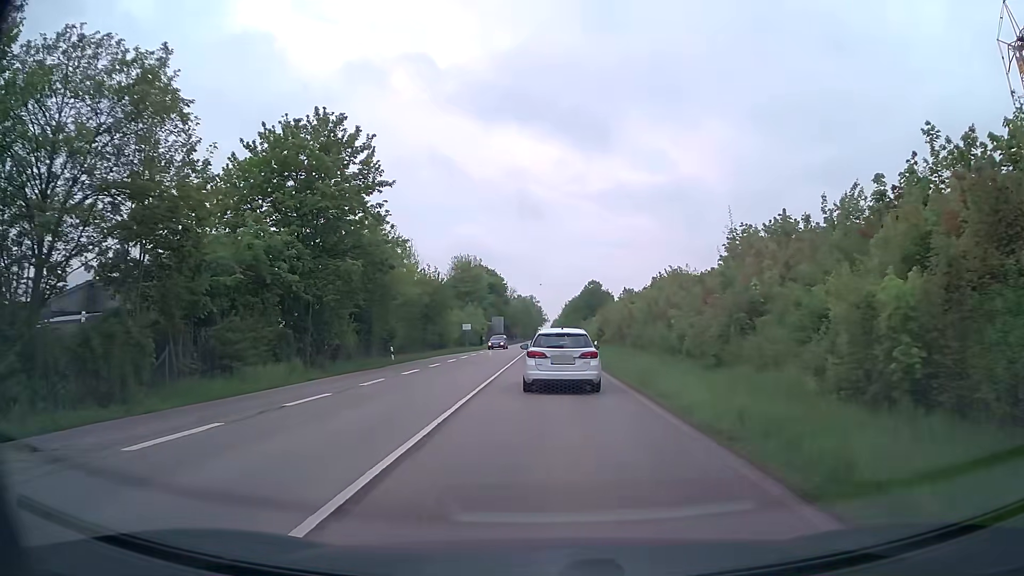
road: secondary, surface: asphalt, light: Day
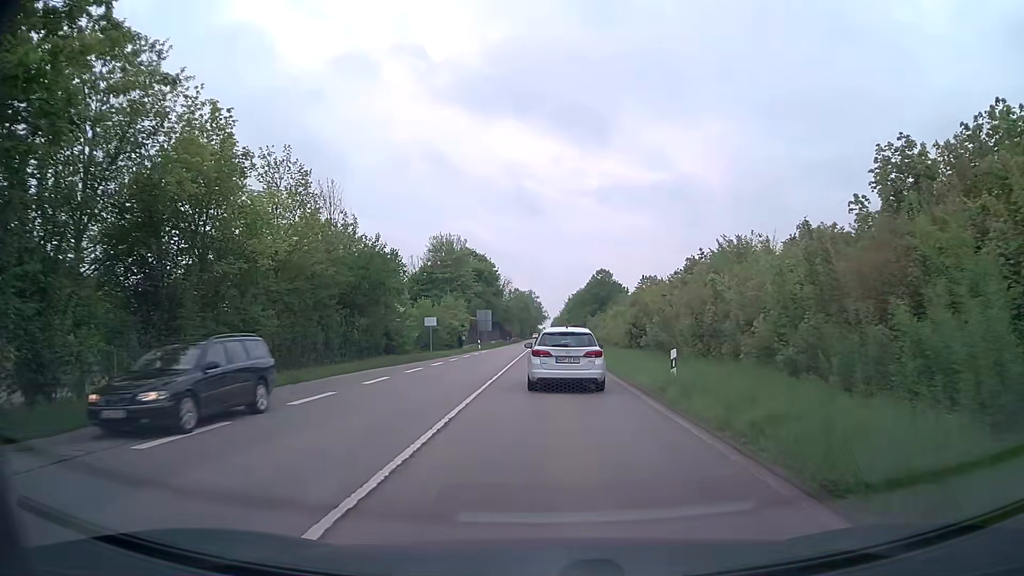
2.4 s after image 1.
(0.0, +23.9) m; 0°
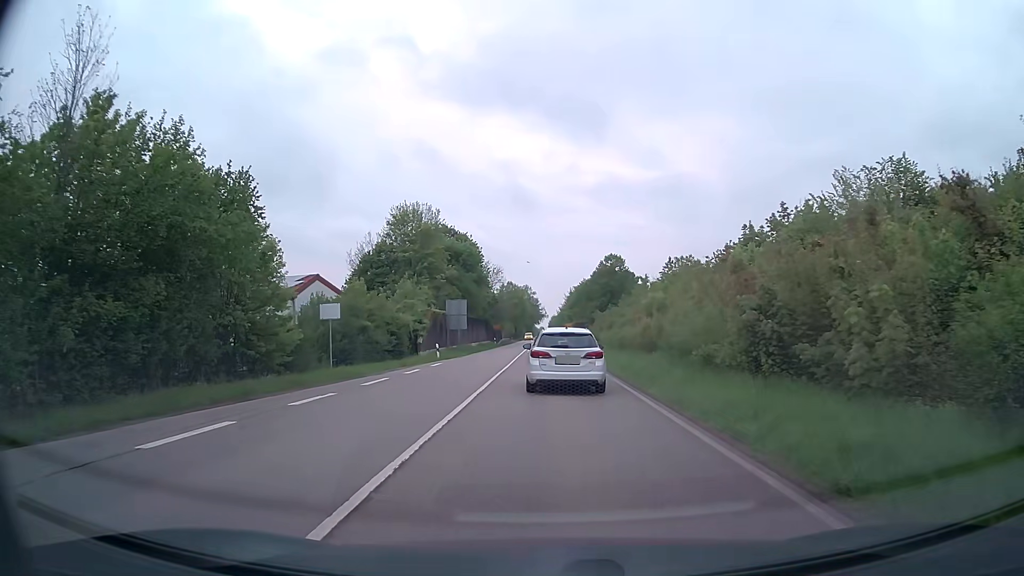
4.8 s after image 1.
(0.0, +23.9) m; 0°
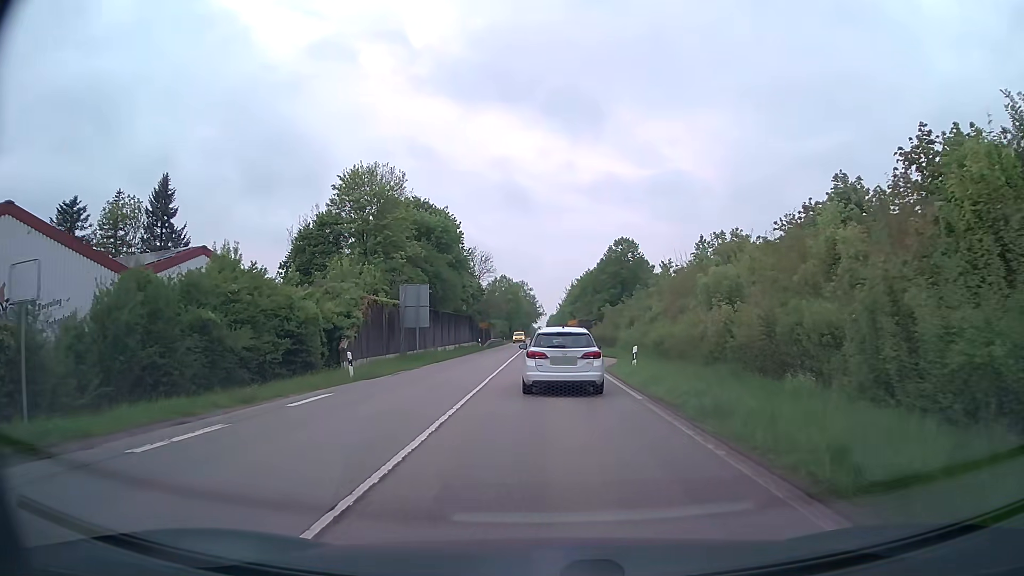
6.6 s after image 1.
(0.0, +18.0) m; 0°
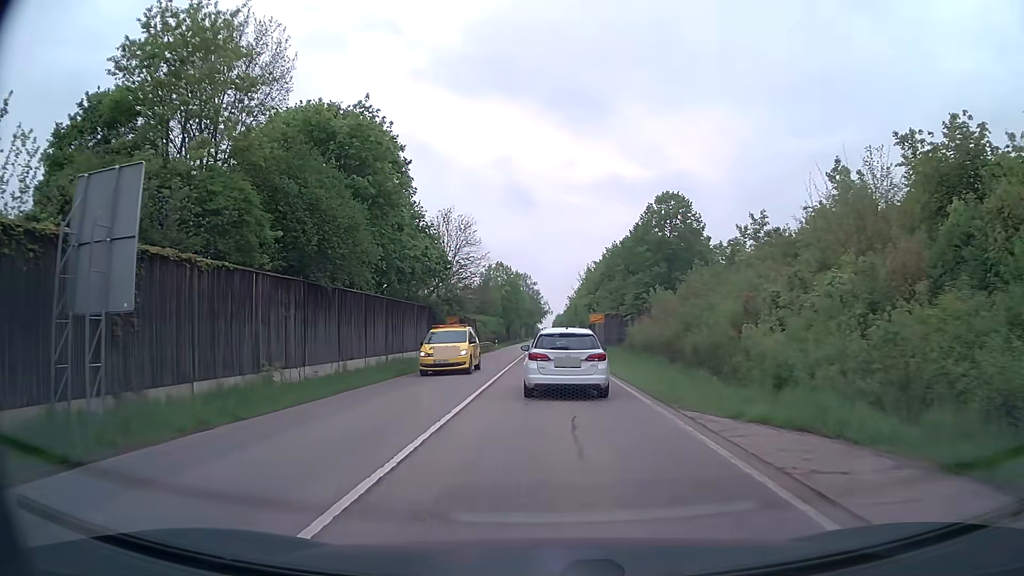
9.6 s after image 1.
(-0.1, +30.2) m; 0°
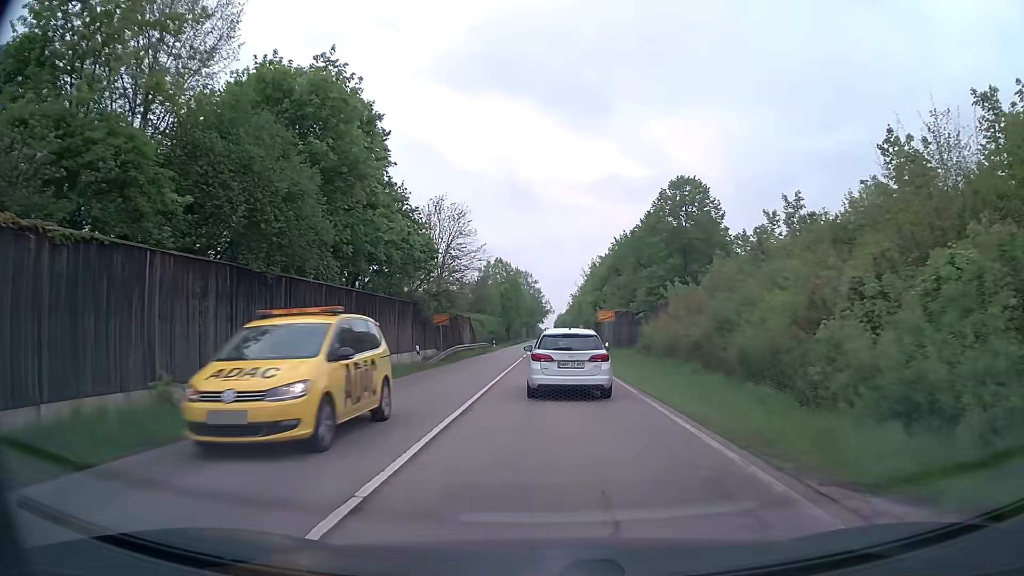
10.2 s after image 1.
(0.0, +6.1) m; 0°
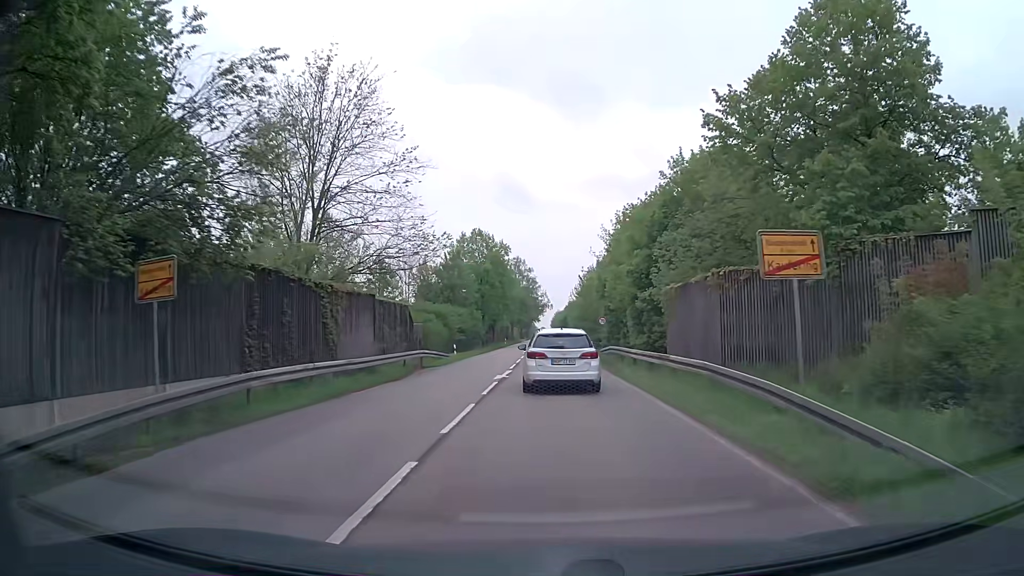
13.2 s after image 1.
(0.0, +32.3) m; 0°
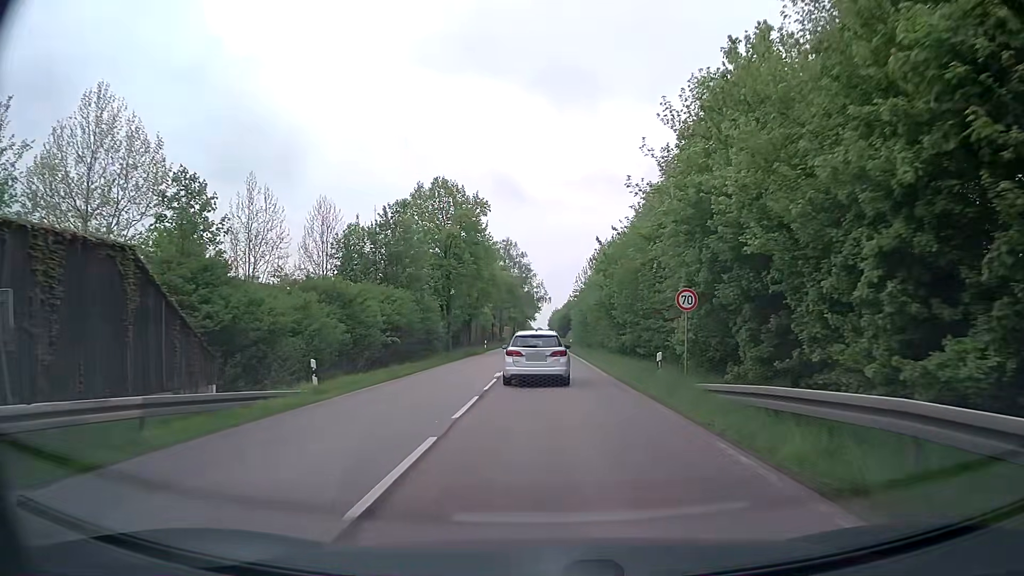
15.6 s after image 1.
(+0.1, +28.2) m; +1°
(0, +10) (0, +20) (0, +30) (0, +40) (0, +50) (0, +60) (0, +70) (0, +80) (0, +90) (0, +100) m
